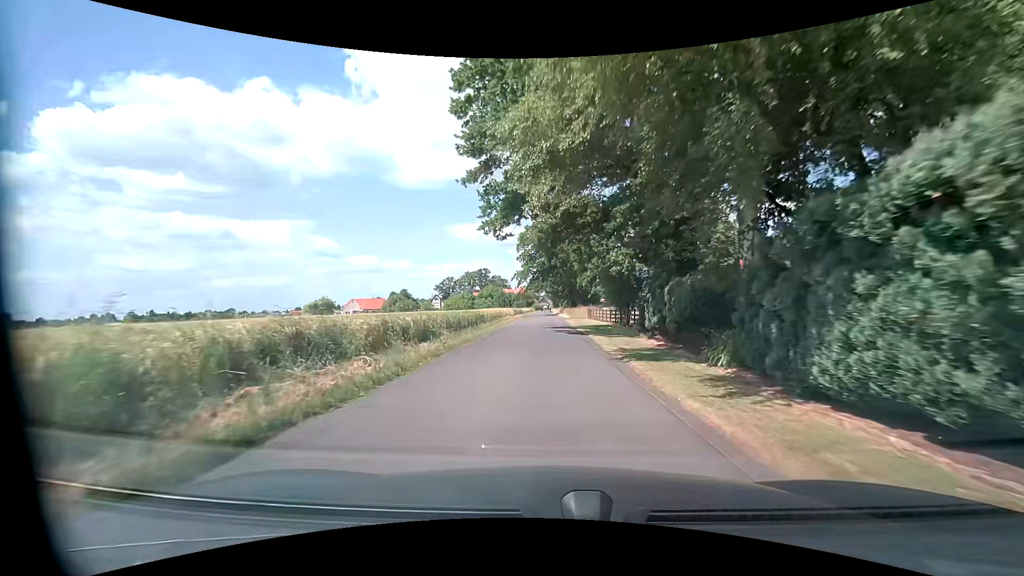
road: unclassified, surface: asphalt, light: Day
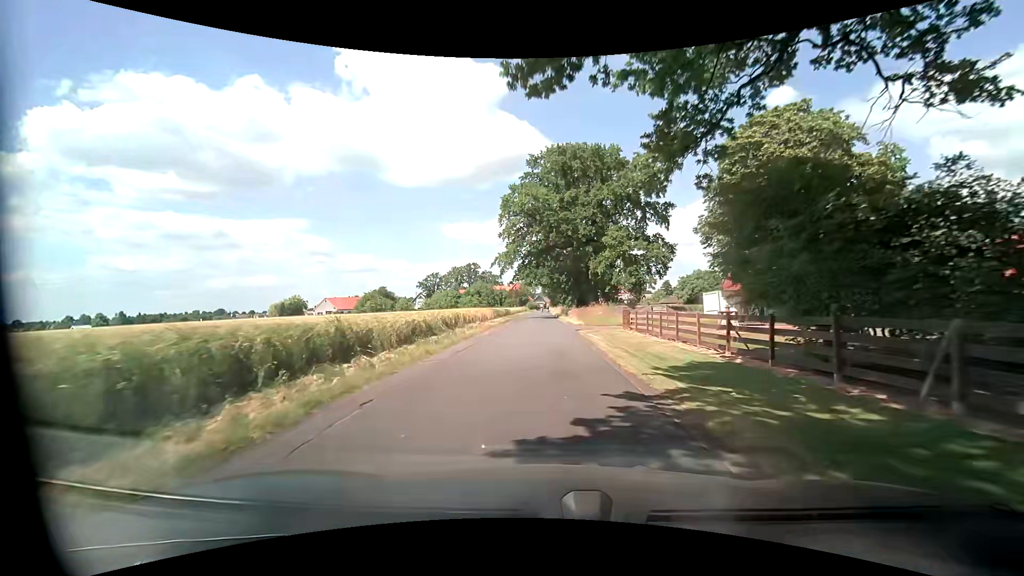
(+0.1, +26.5) m; 0°
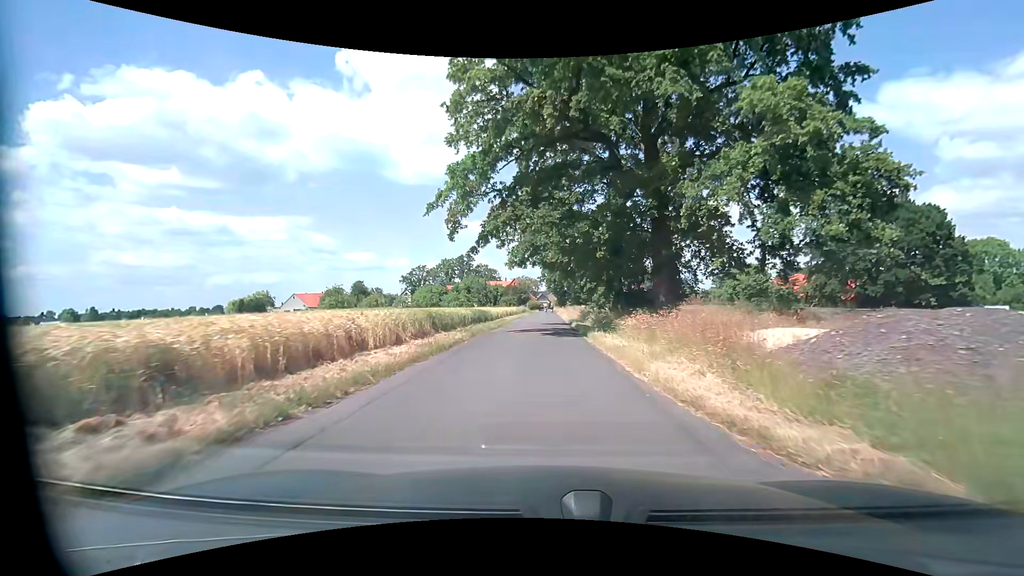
(-0.1, +32.3) m; 0°
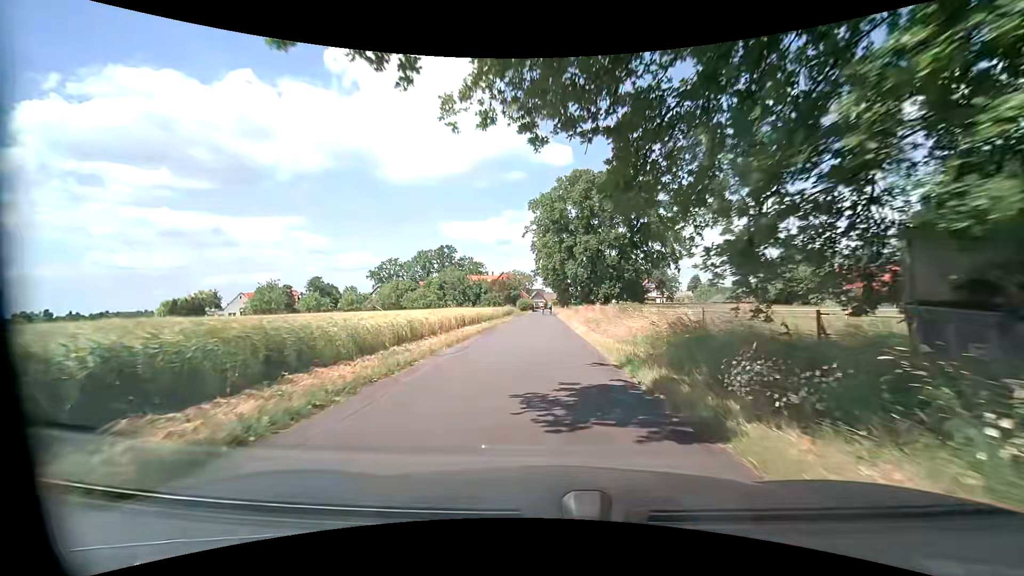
(0.0, +30.6) m; 0°
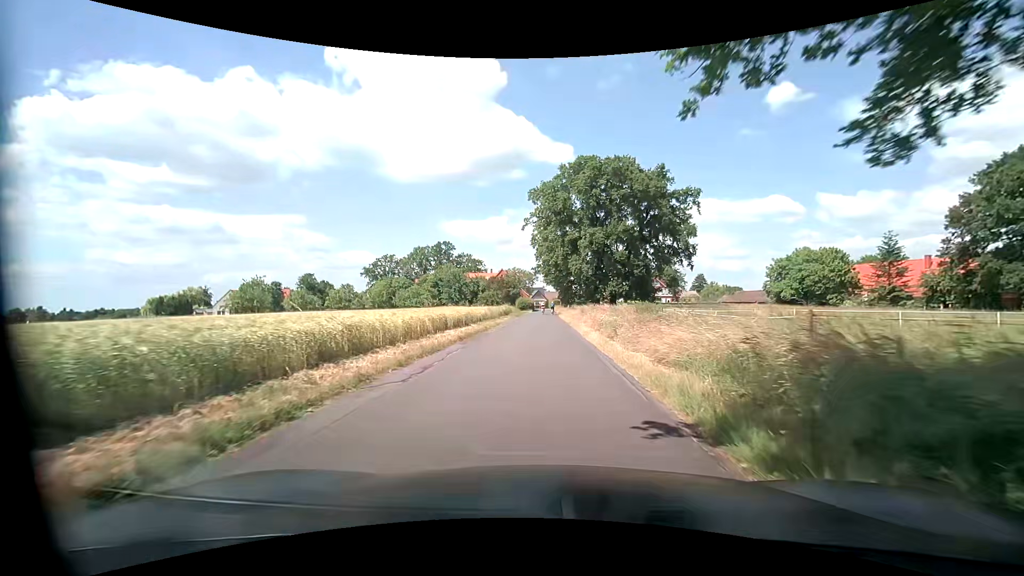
(0.0, +6.0) m; 0°
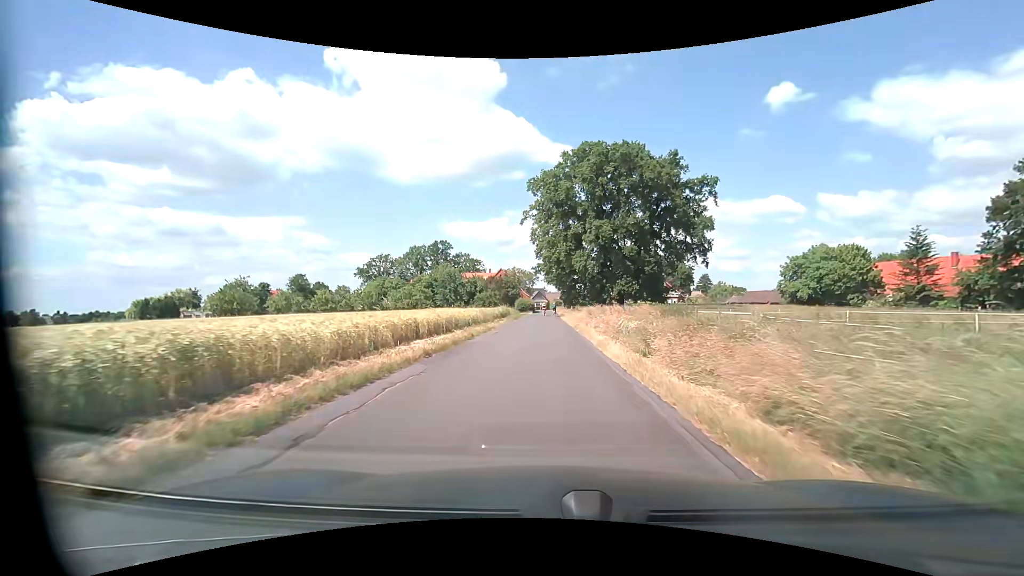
(0.0, +5.9) m; 0°
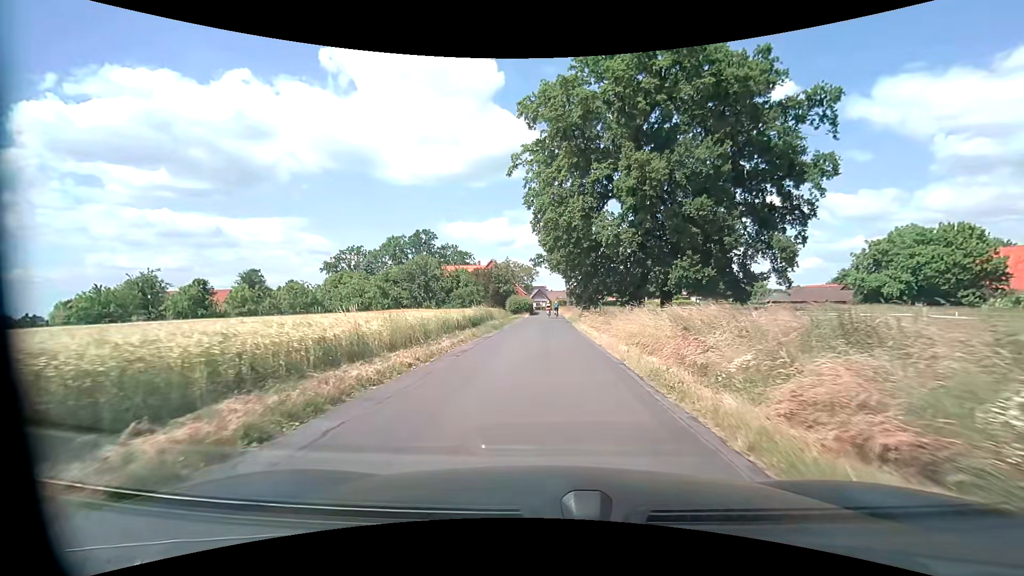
(-0.1, +23.0) m; 0°
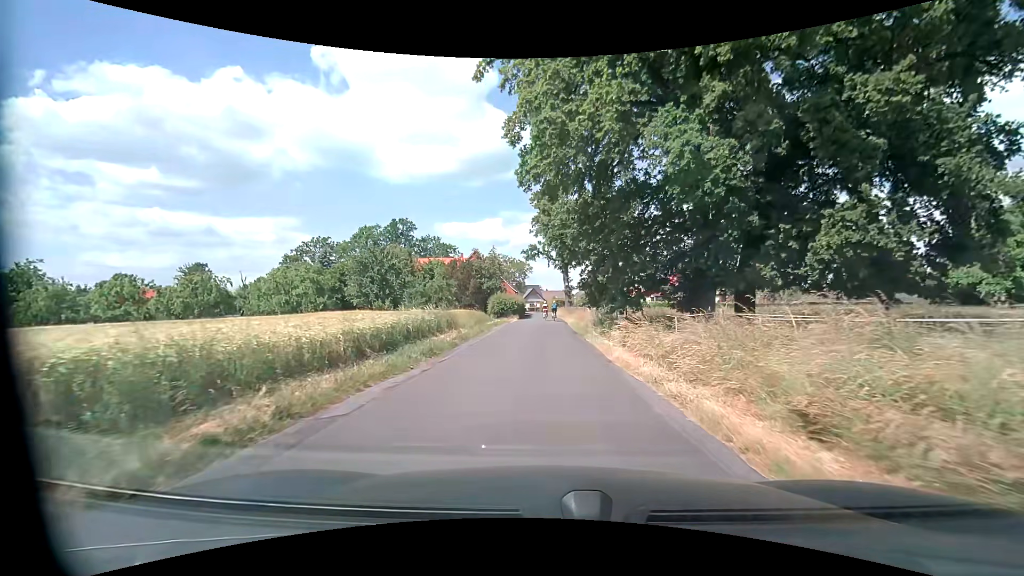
(+0.1, +16.6) m; +1°
